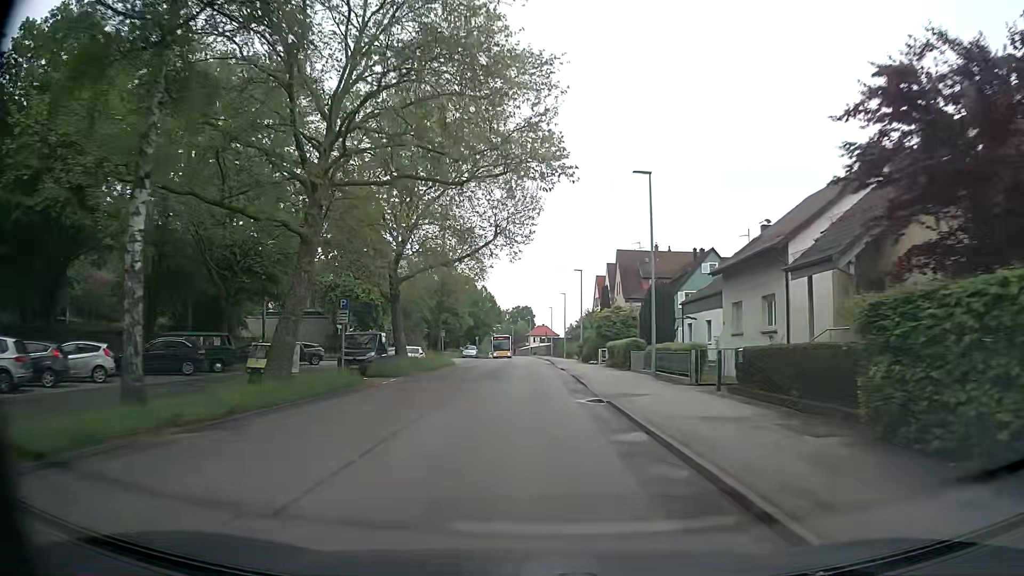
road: secondary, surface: asphalt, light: Day
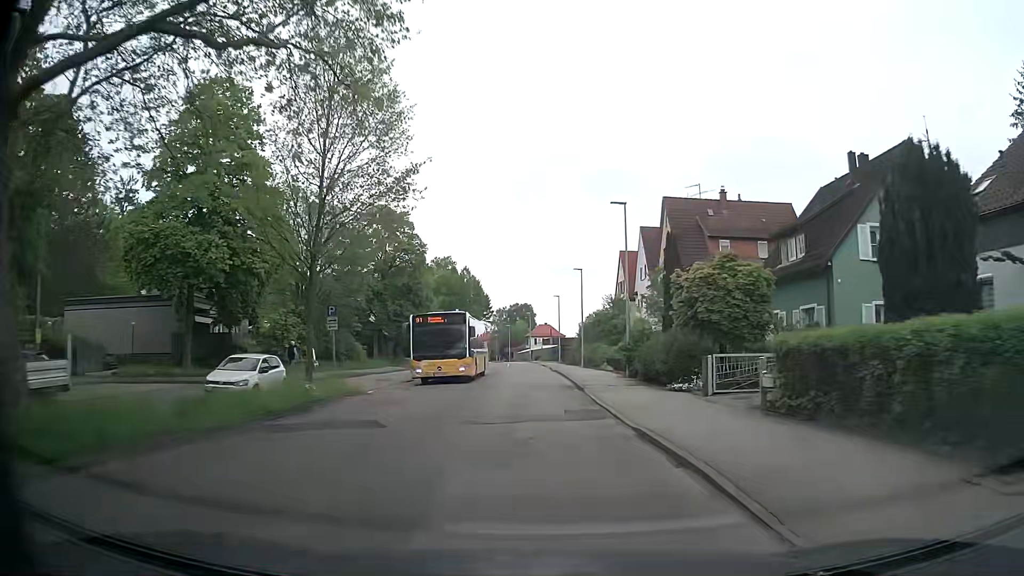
(0.0, +29.3) m; 0°
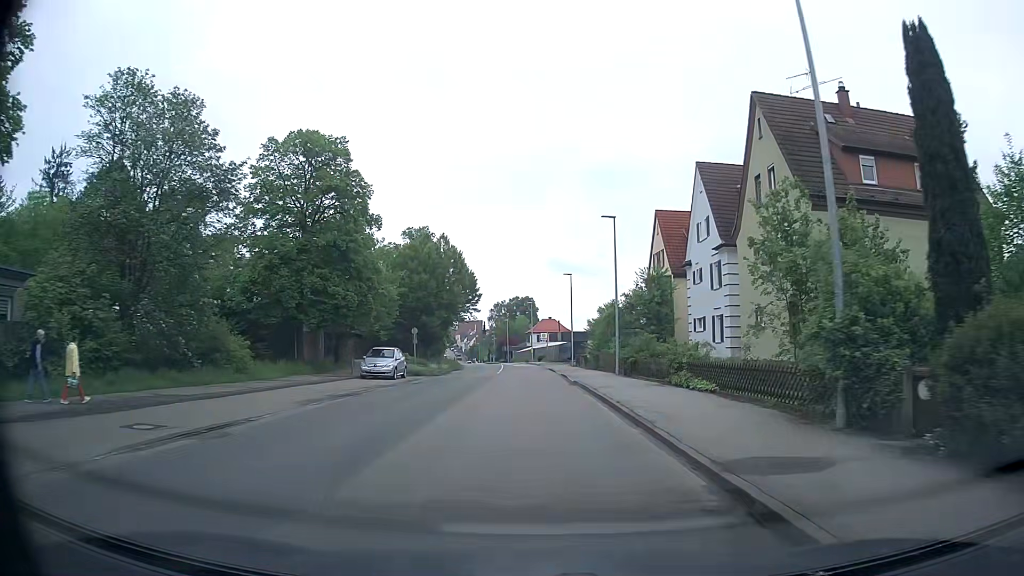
(0.0, +21.7) m; -1°
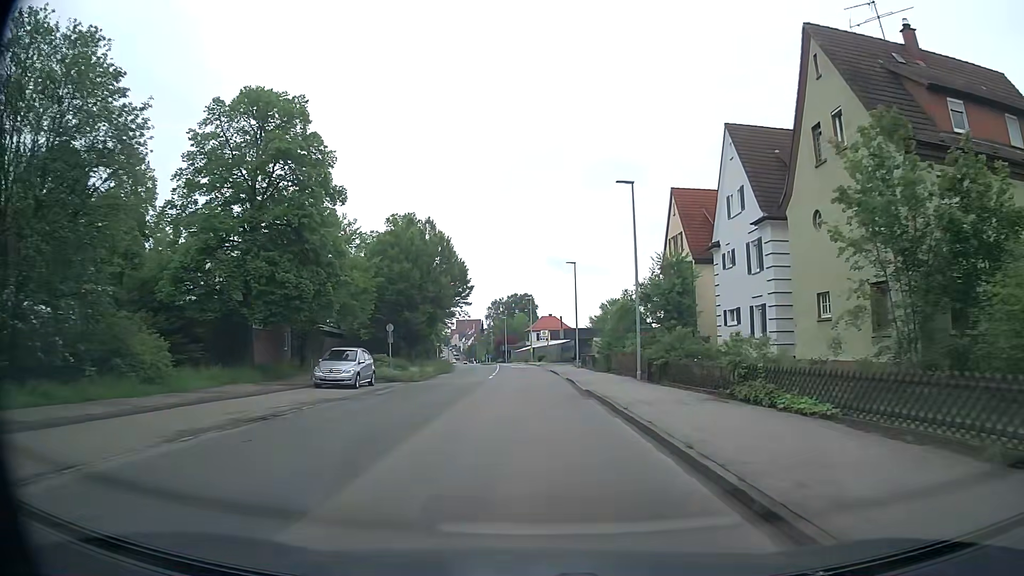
(+0.1, +7.2) m; 0°
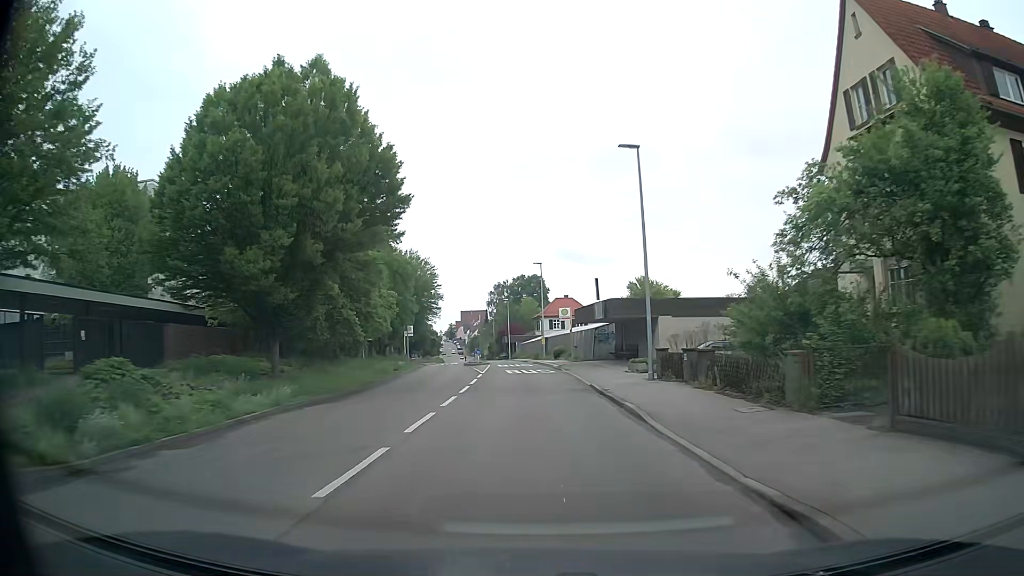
(+0.1, +29.0) m; -1°
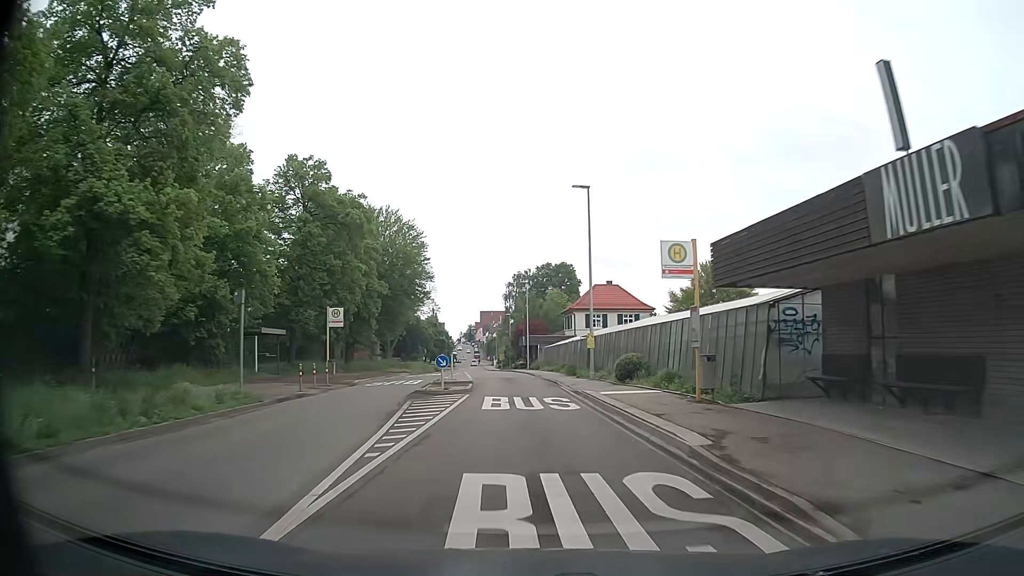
(-0.3, +29.0) m; -1°
